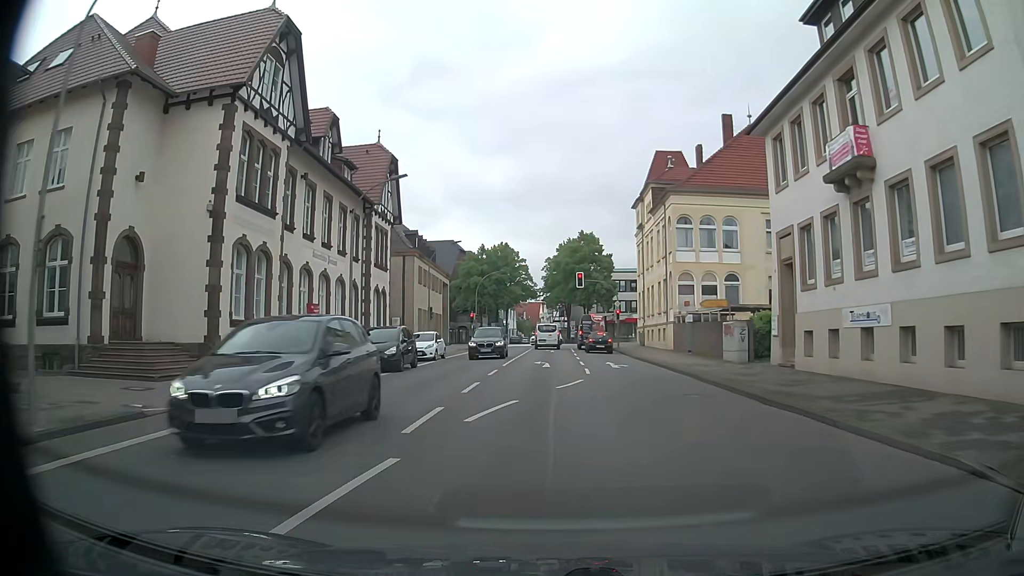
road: tertiary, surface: asphalt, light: Day
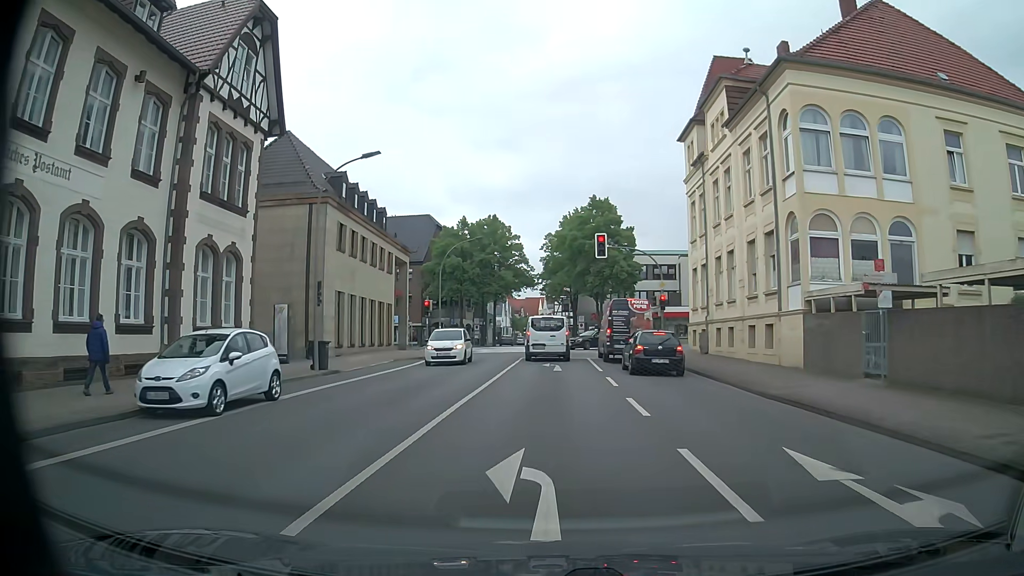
(0.0, +22.7) m; 0°
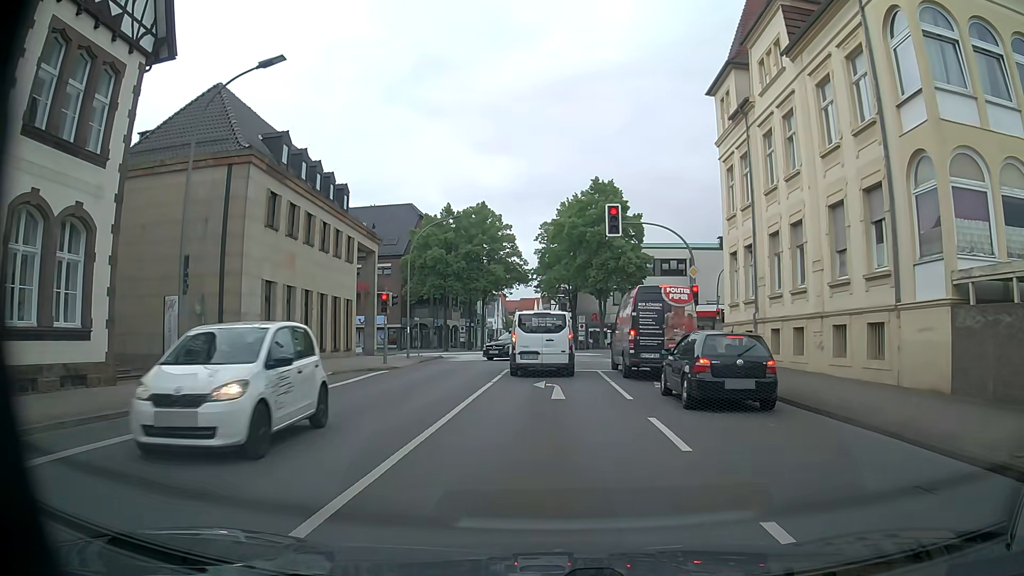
(+0.1, +8.9) m; +1°
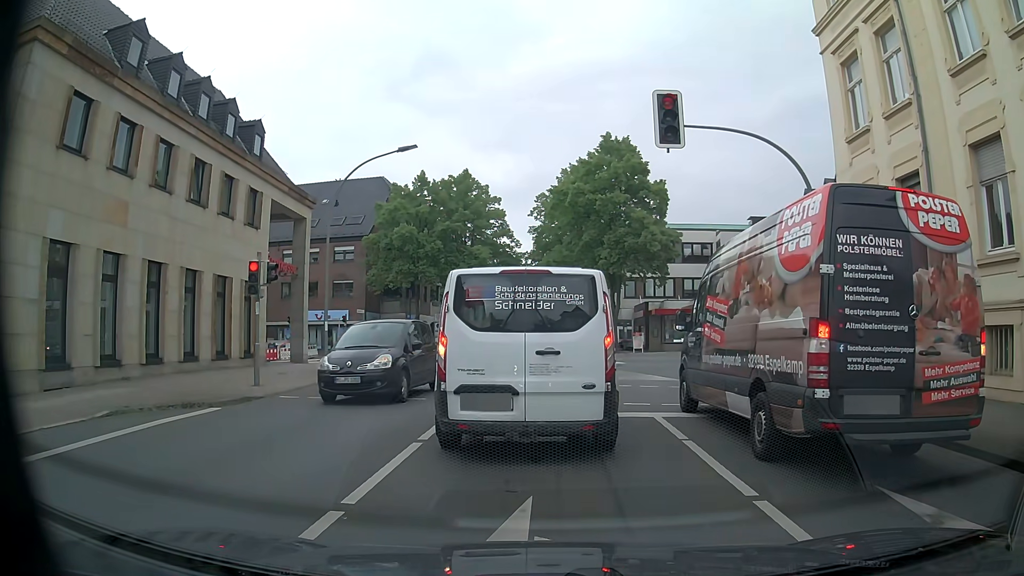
(0.0, +12.6) m; 0°
(0, +10) (-1, +20) (-2, +30) (-4, +40) (-10, +48) (-19, +51) (-29, +52) (-39, +54) (-49, +55) (-59, +55) m
